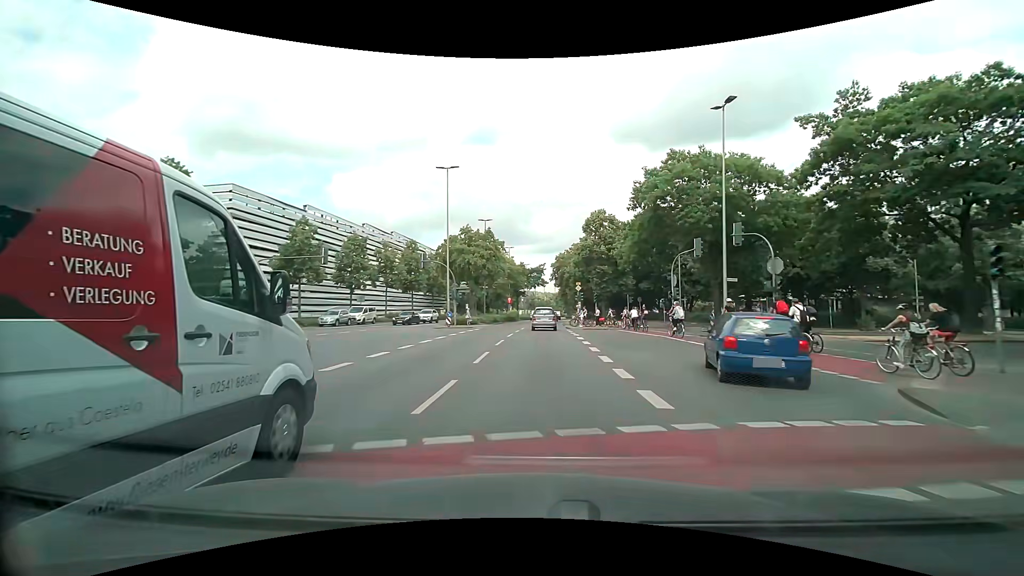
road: primary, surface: asphalt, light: Day
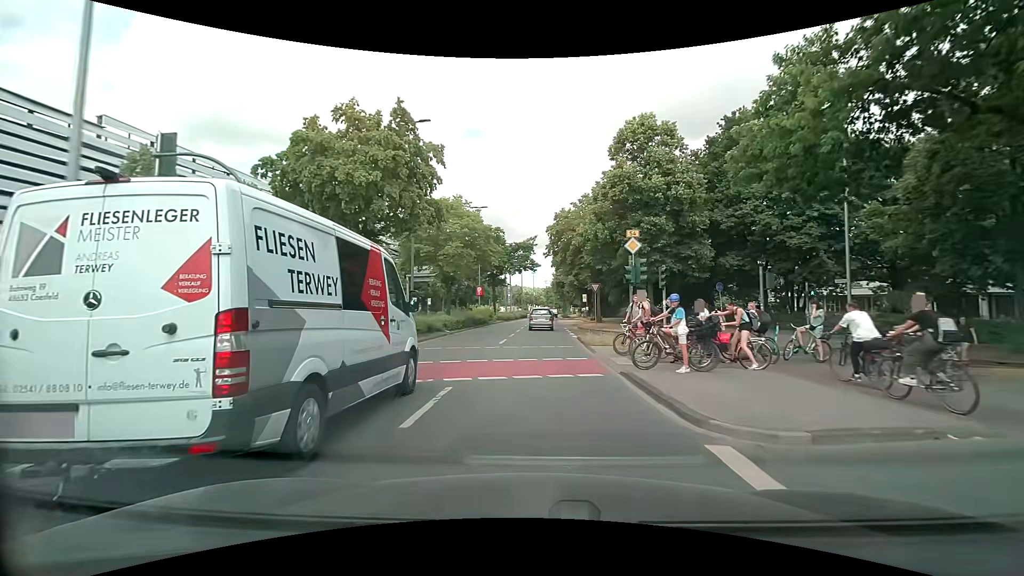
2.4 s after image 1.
(+0.3, +30.6) m; +2°
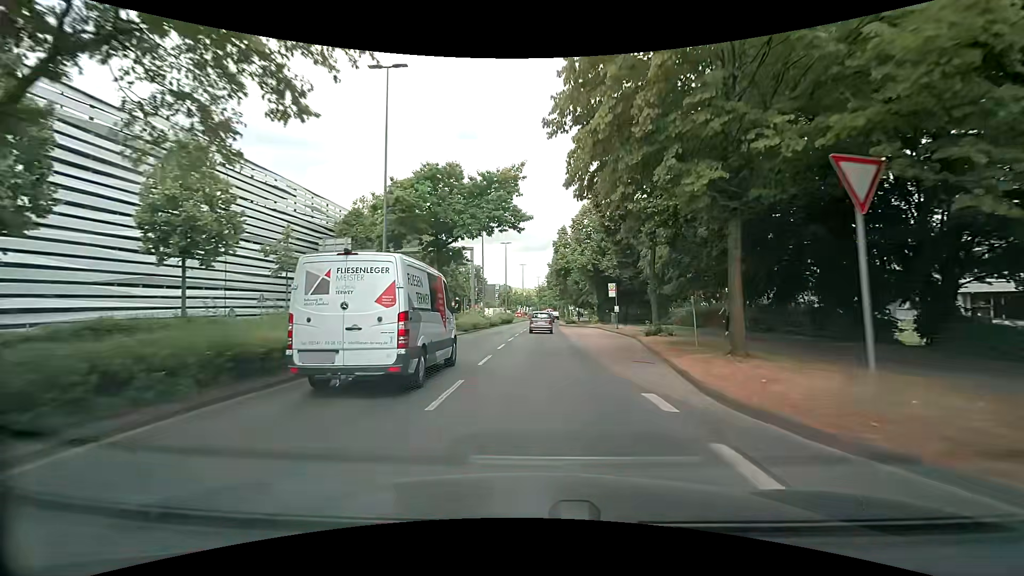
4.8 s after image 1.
(+0.1, +30.8) m; +1°
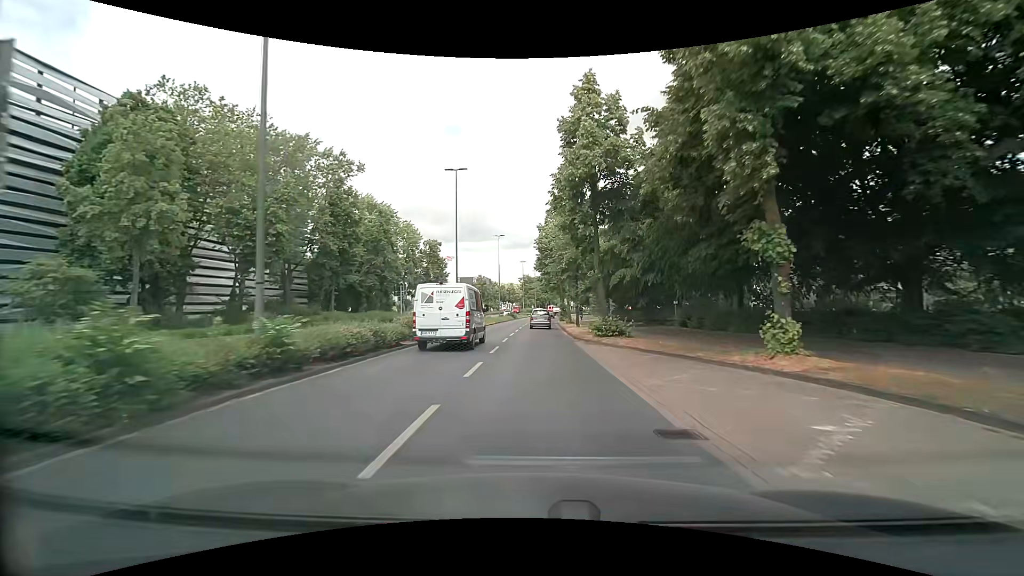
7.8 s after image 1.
(+0.1, +38.3) m; +1°
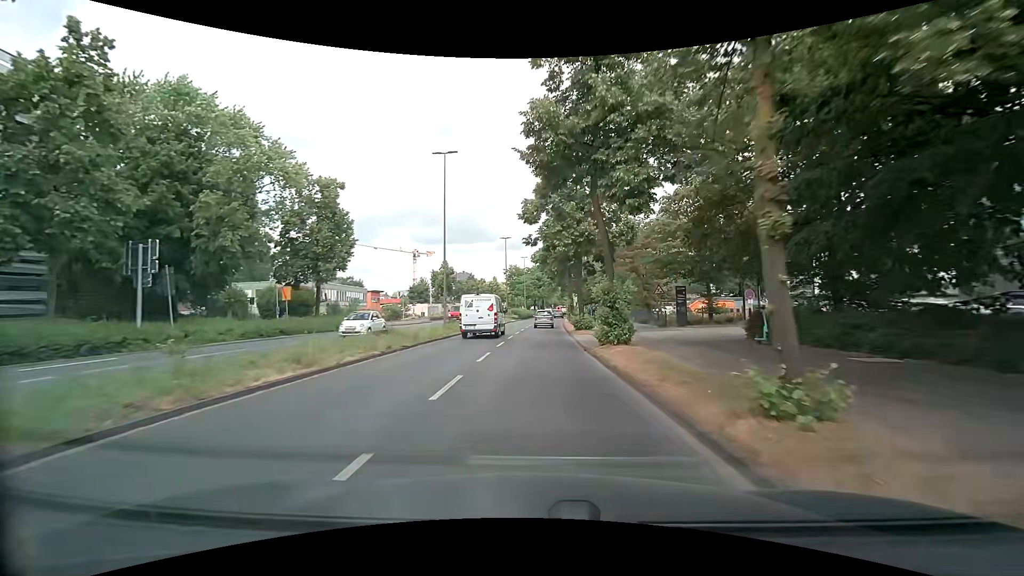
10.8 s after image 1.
(+0.2, +38.2) m; +1°
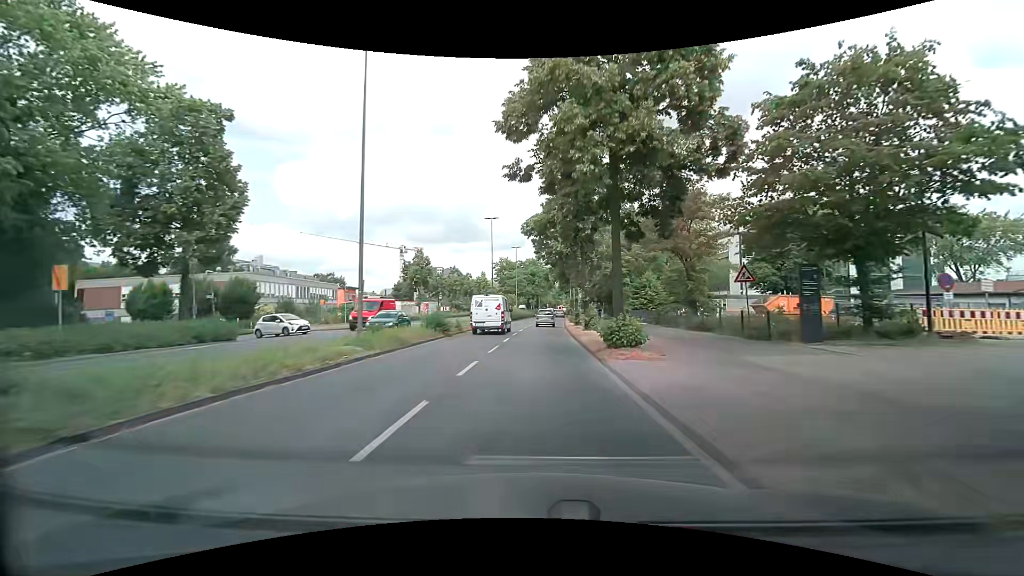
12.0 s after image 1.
(0.0, +15.2) m; +1°
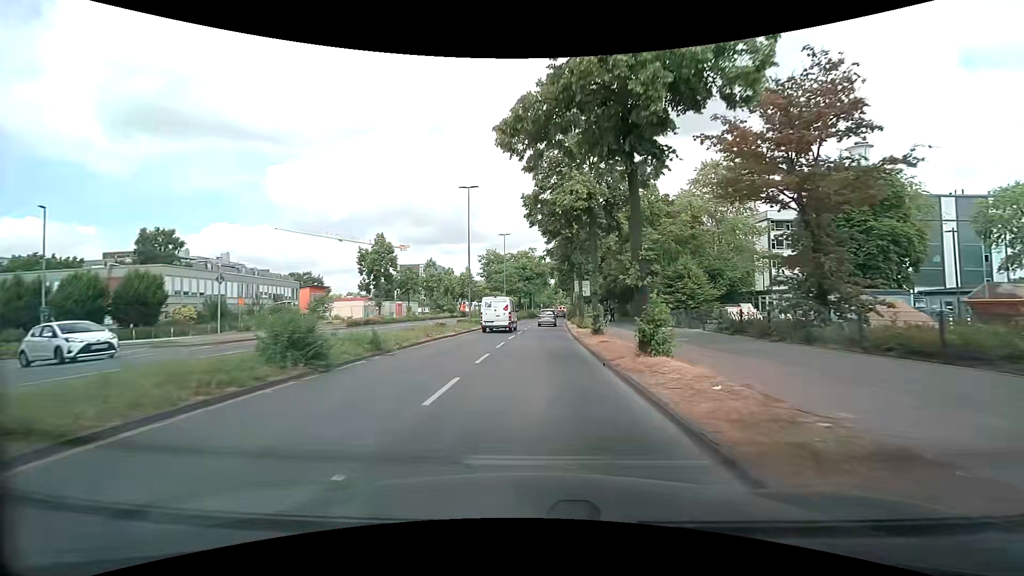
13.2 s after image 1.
(0.0, +15.2) m; 0°
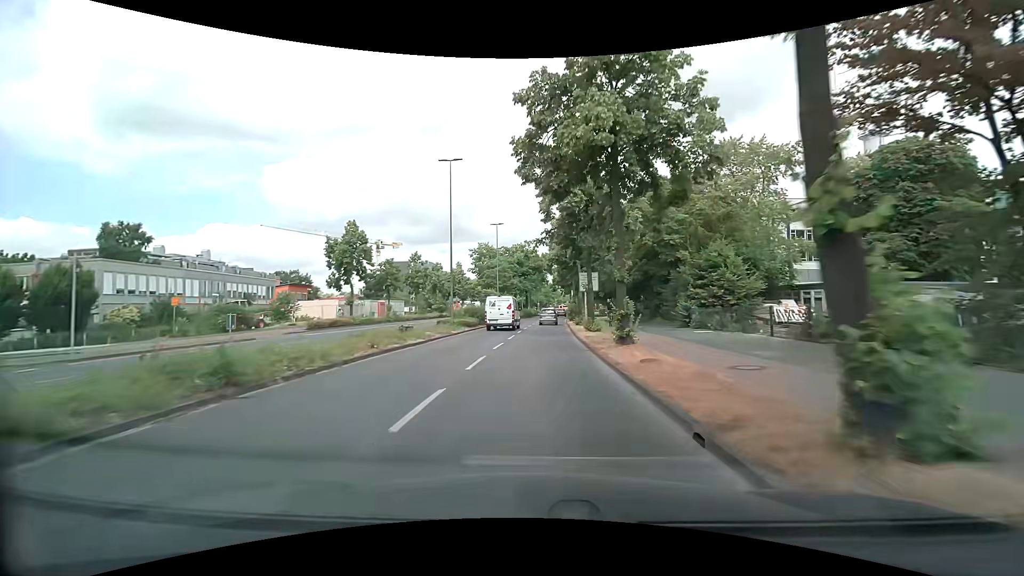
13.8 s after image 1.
(0.0, +7.6) m; +1°
(0, +10) (0, +20) (0, +30) (+1, +40) (+1, +50) (+1, +60) (+2, +70) (+3, +80) (+4, +90) (+4, +100) m
